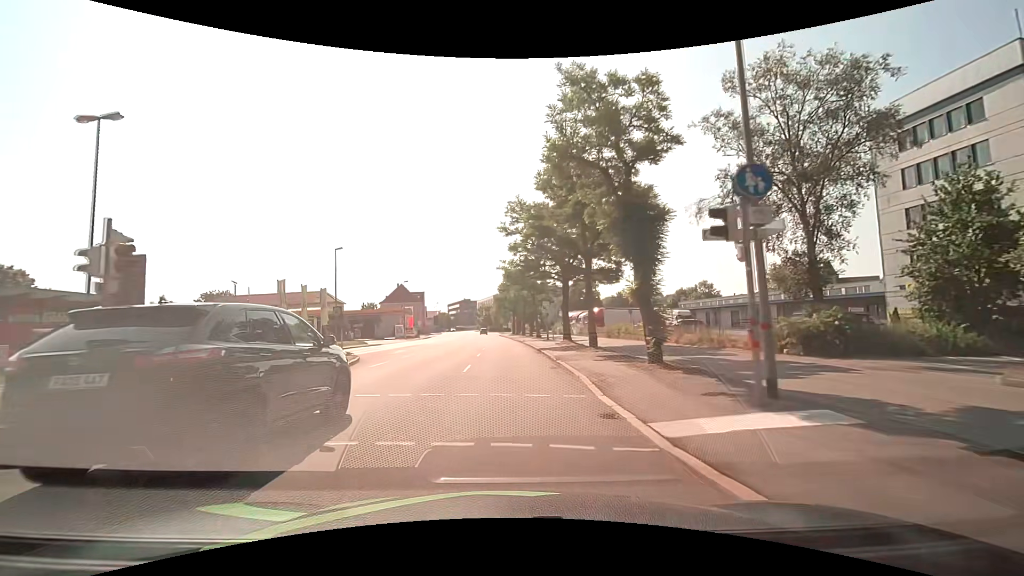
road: primary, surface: asphalt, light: Day
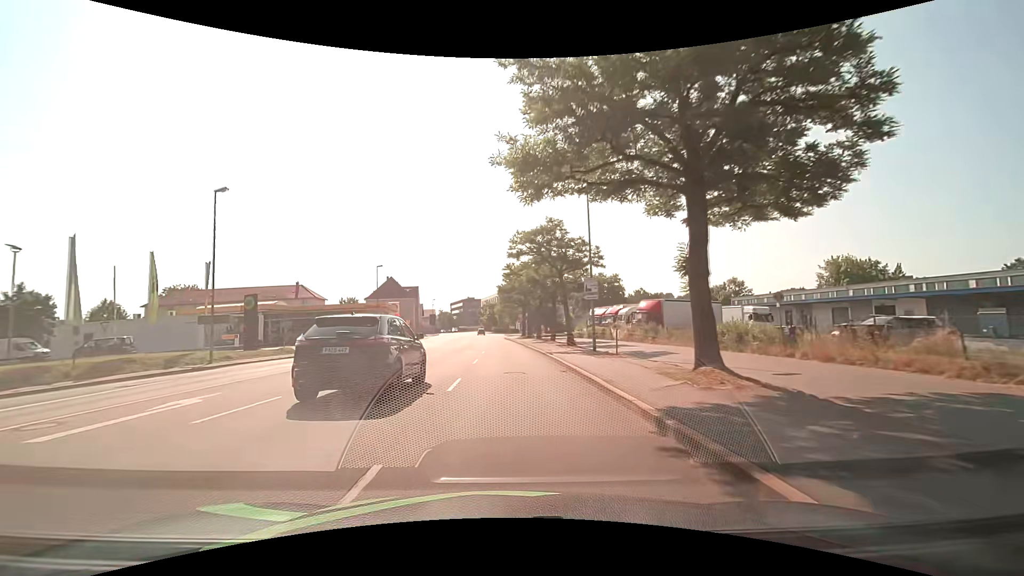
(+0.4, +22.7) m; +1°
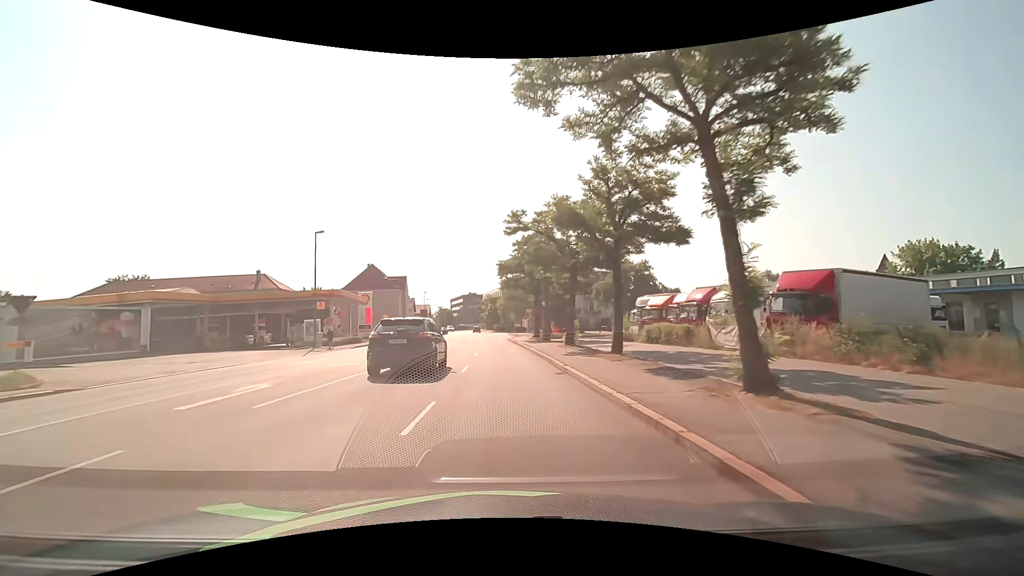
(-0.1, +22.8) m; -1°
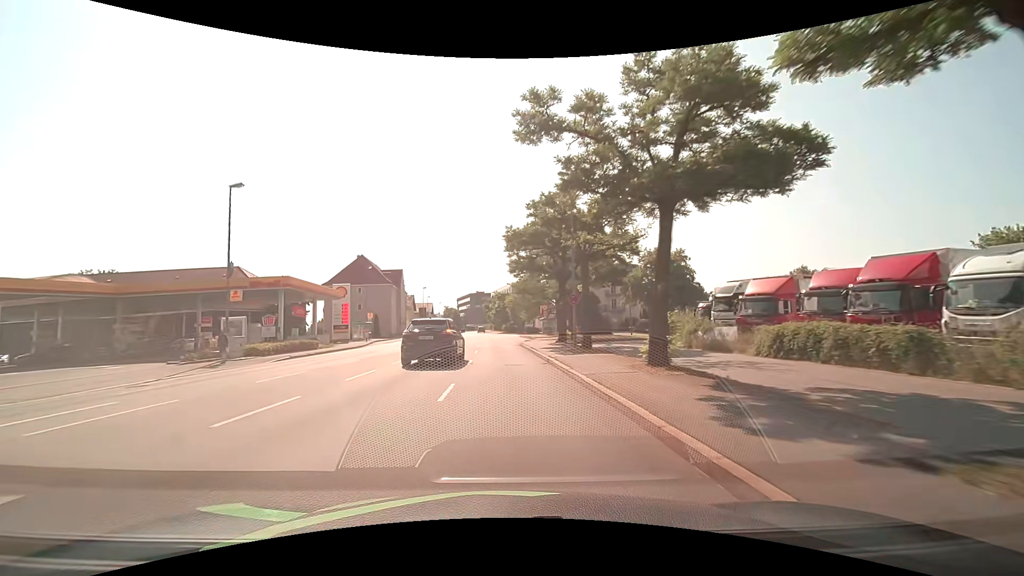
(-0.1, +15.2) m; -1°
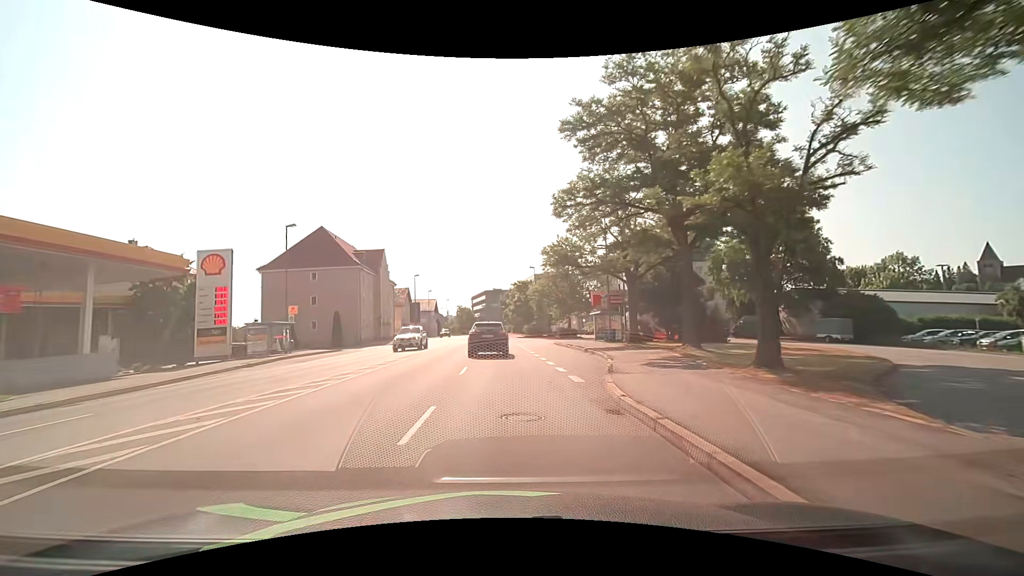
(-0.7, +30.4) m; -2°
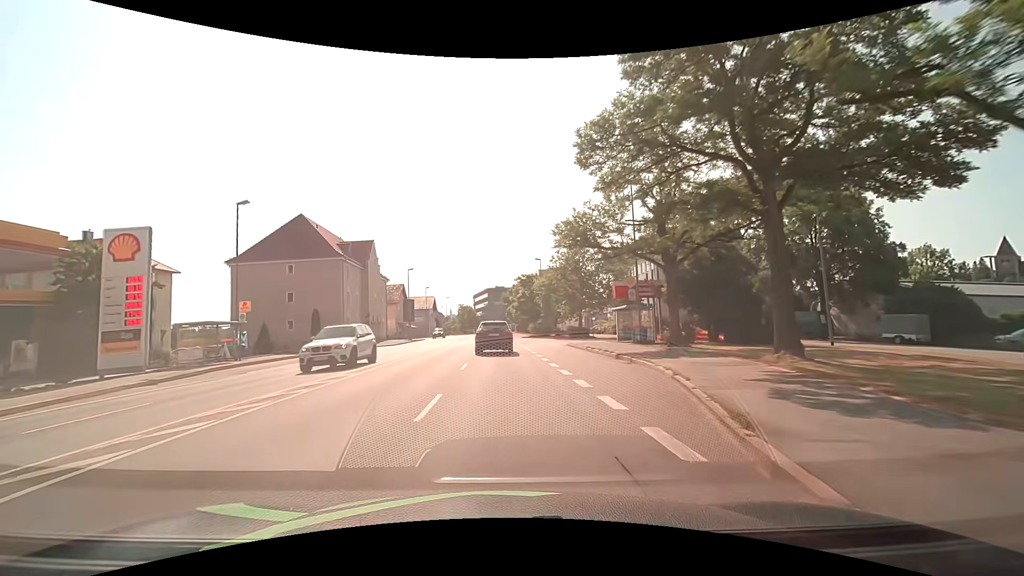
(0.0, +7.6) m; -1°
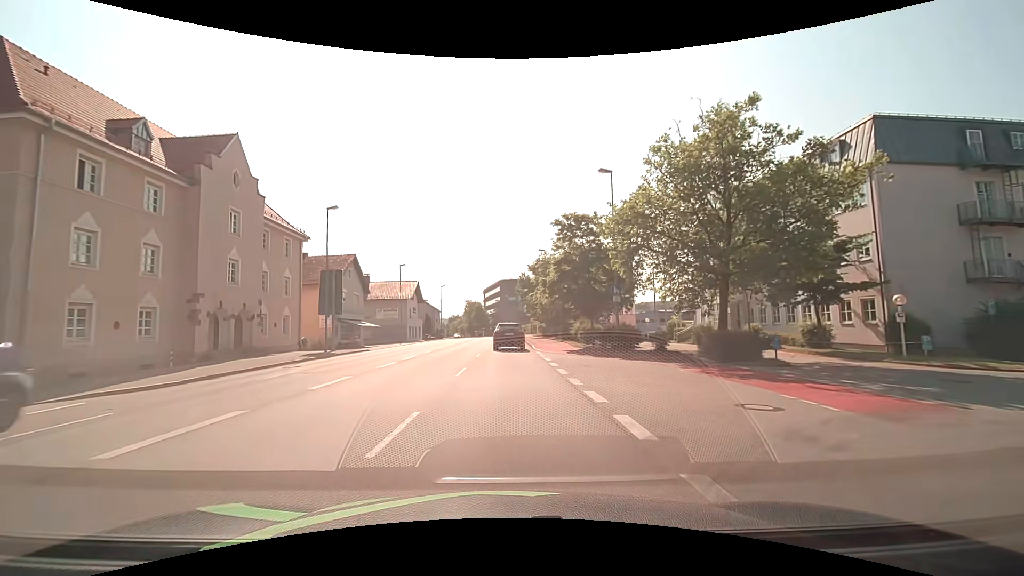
(-0.4, +38.0) m; -1°
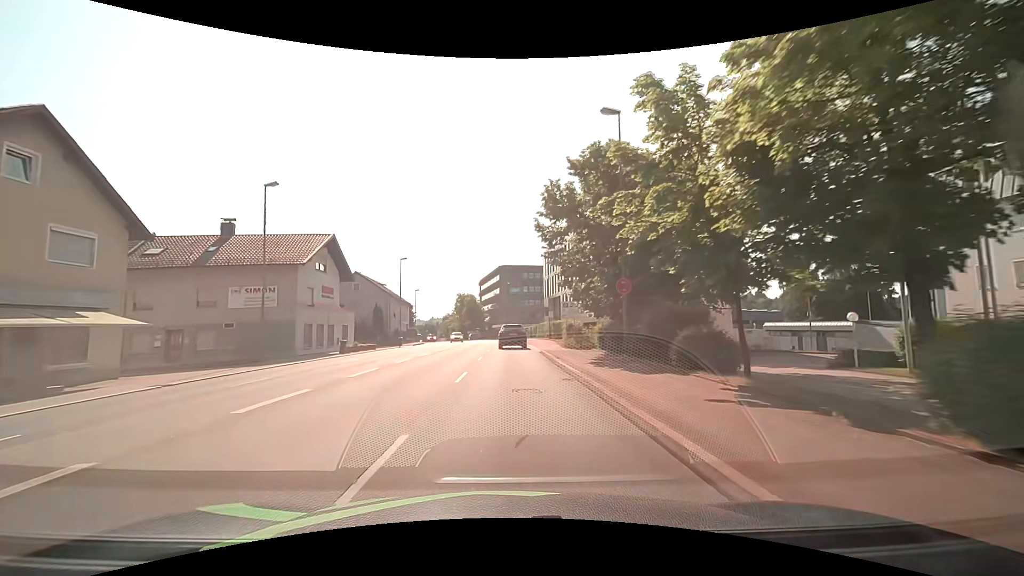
(-0.2, +38.0) m; 0°
(0, +10) (0, +20) (0, +30) (0, +40) (0, +50) (0, +60) (-1, +70) (-2, +80) (-4, +90) (-6, +100) m
